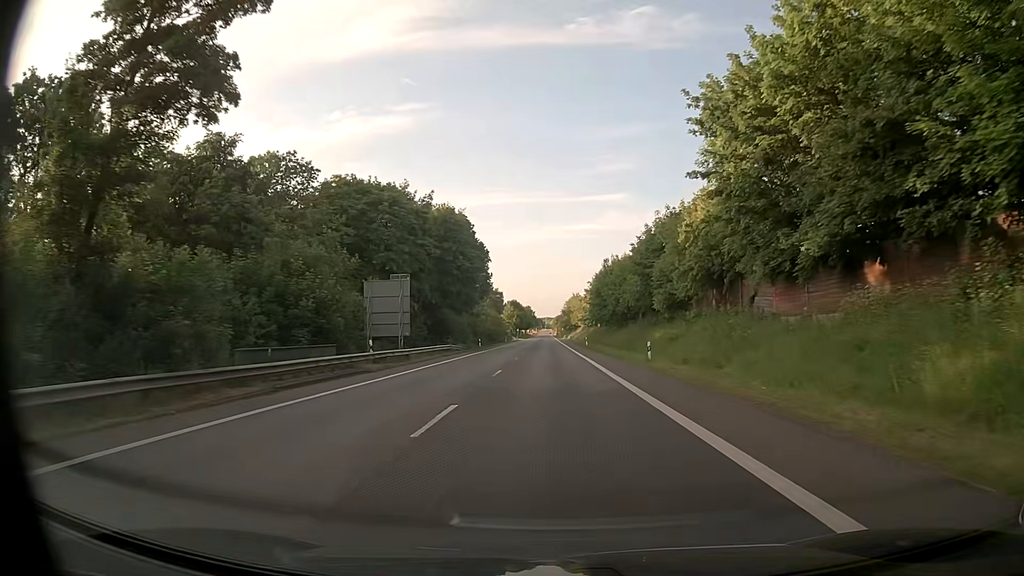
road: primary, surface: asphalt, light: Day
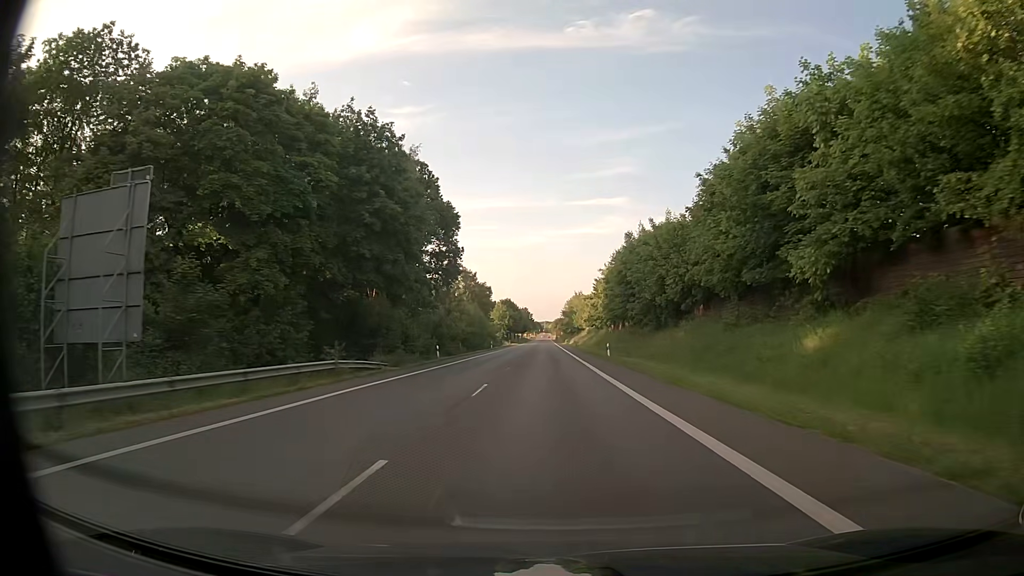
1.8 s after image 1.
(0.0, +30.1) m; 0°
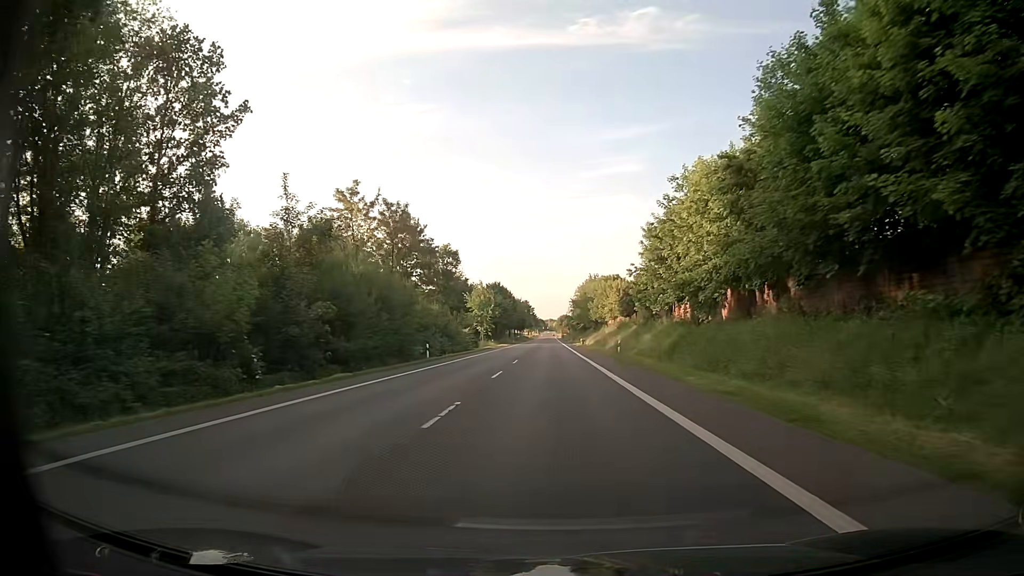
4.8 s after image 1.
(-0.1, +55.0) m; 0°
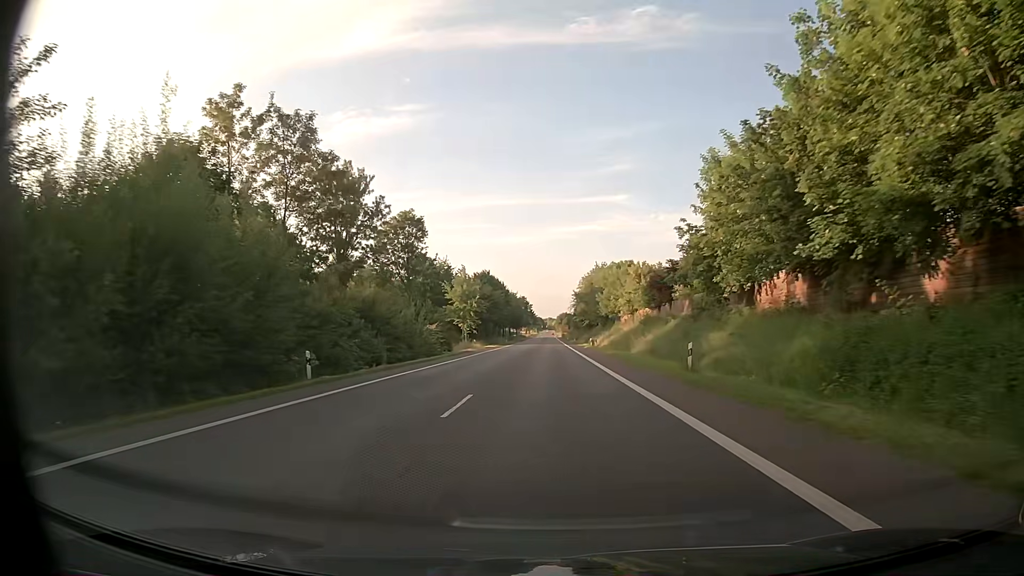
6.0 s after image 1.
(-0.2, +22.7) m; -1°
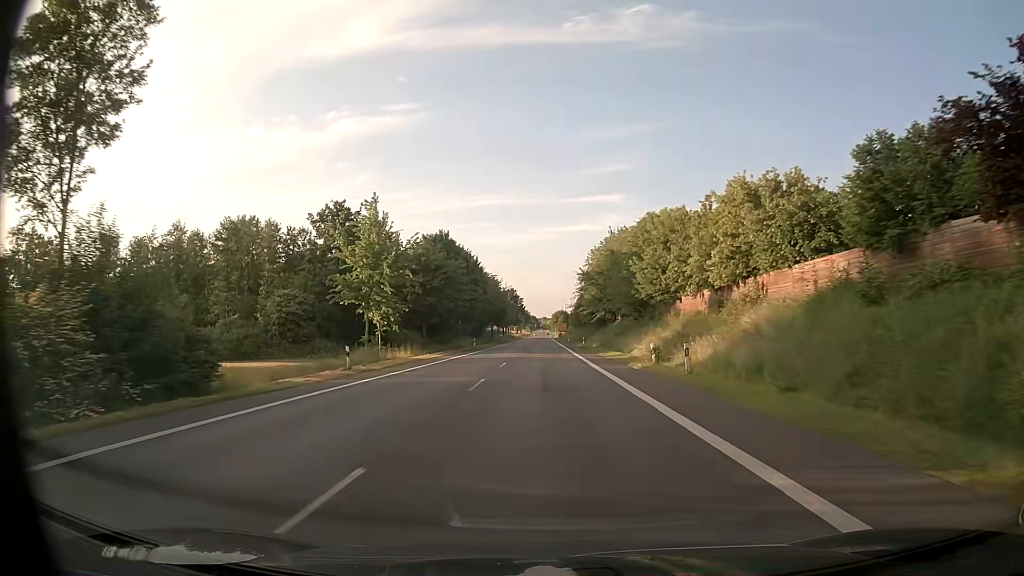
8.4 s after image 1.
(+0.4, +45.7) m; +1°
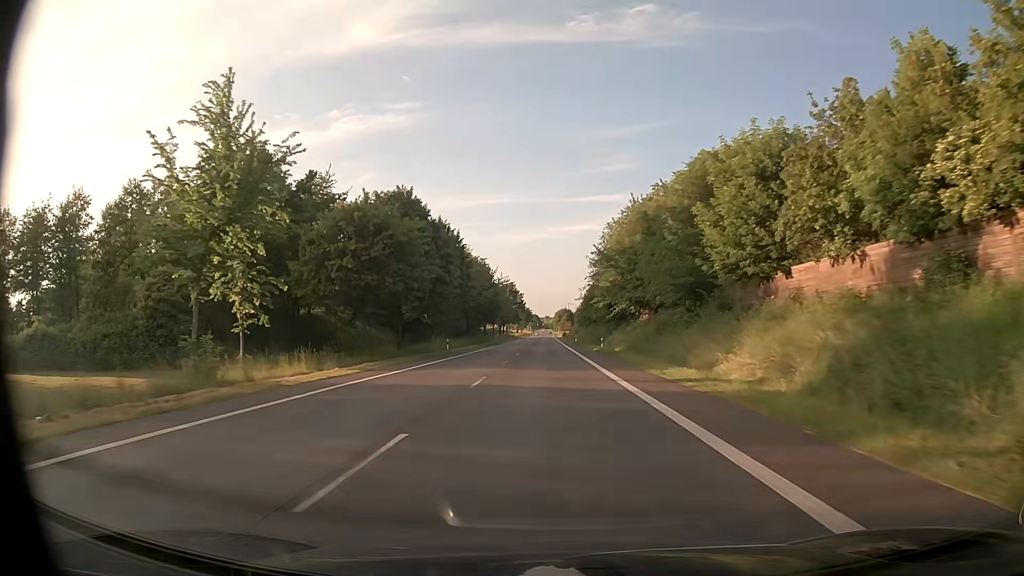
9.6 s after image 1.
(-0.1, +22.7) m; 0°
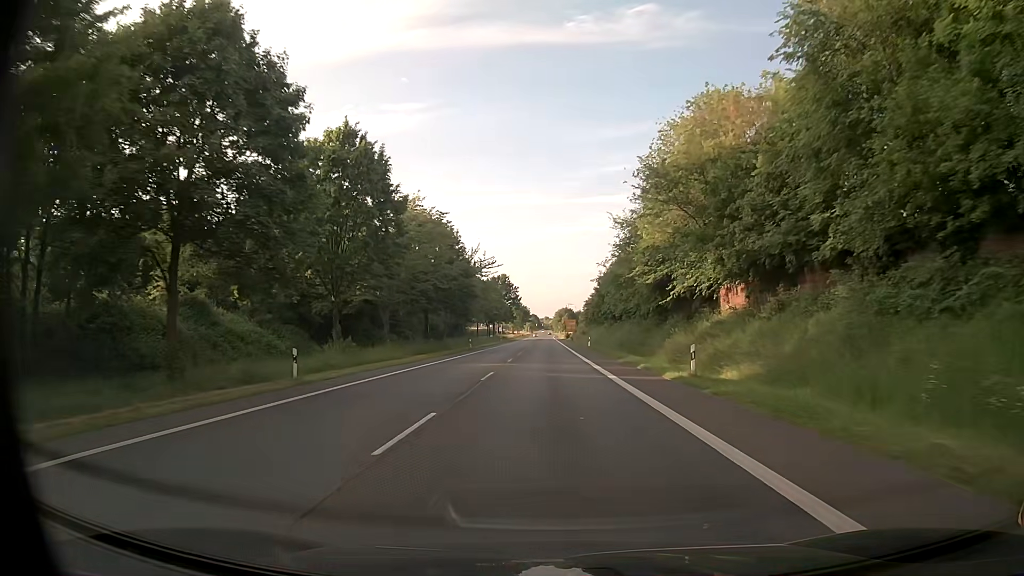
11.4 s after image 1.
(+0.1, +33.8) m; 0°
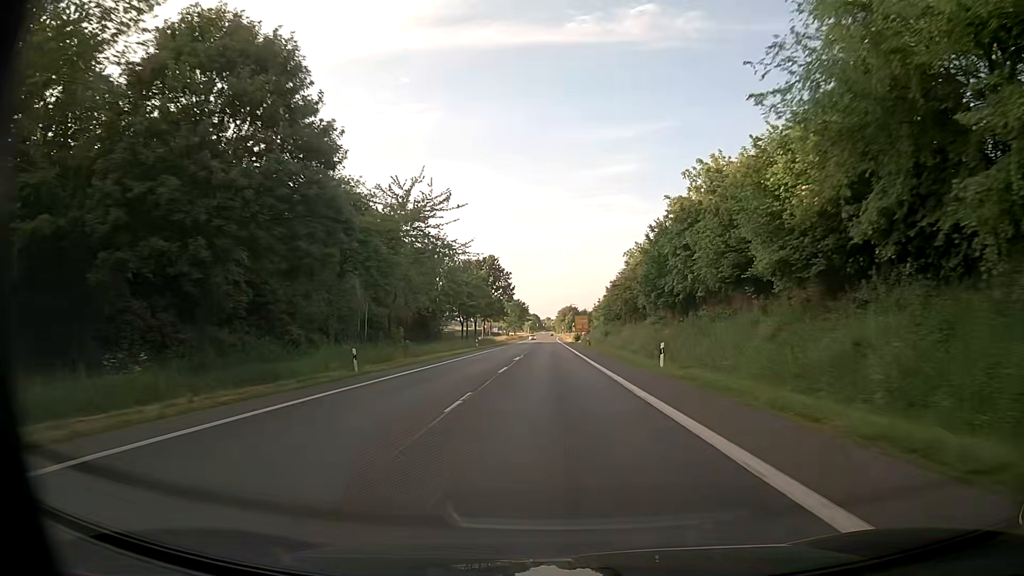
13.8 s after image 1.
(+0.2, +44.4) m; 0°
(0, +10) (0, +20) (0, +30) (0, +40) (0, +50) (0, +60) (0, +70) (0, +80) (0, +90) (0, +100) m
